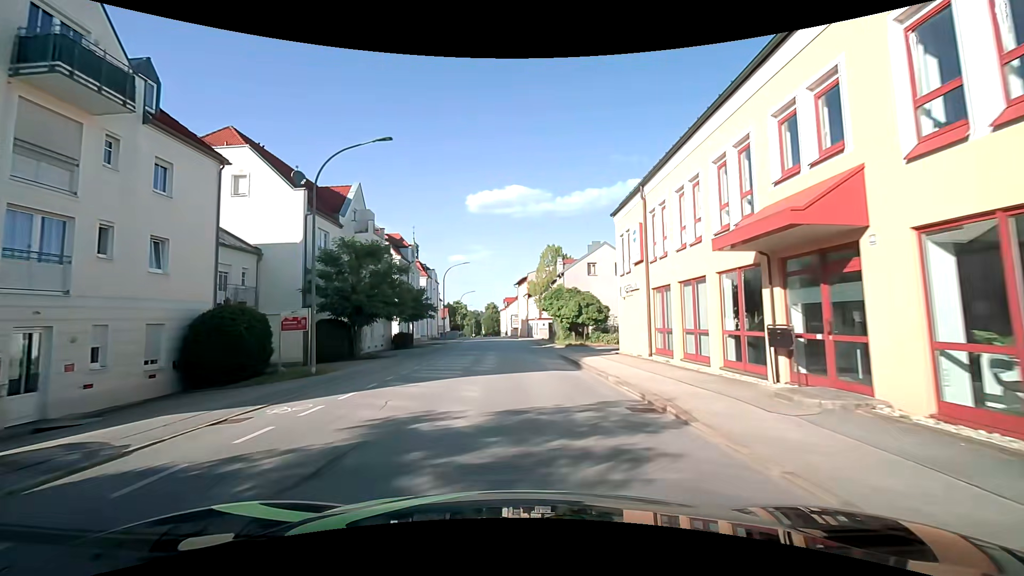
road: tertiary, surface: asphalt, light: Day
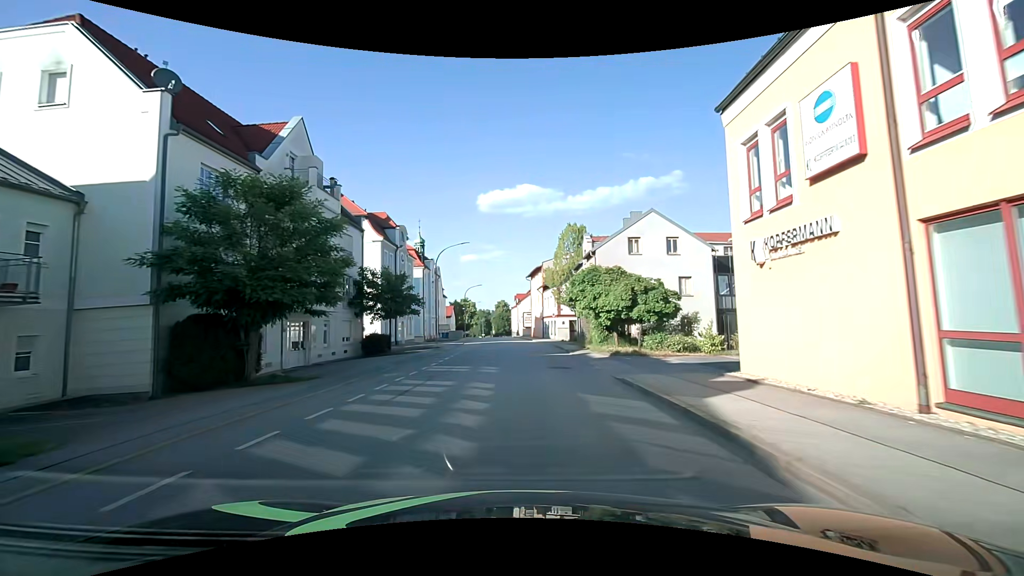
(-0.2, +12.6) m; -1°
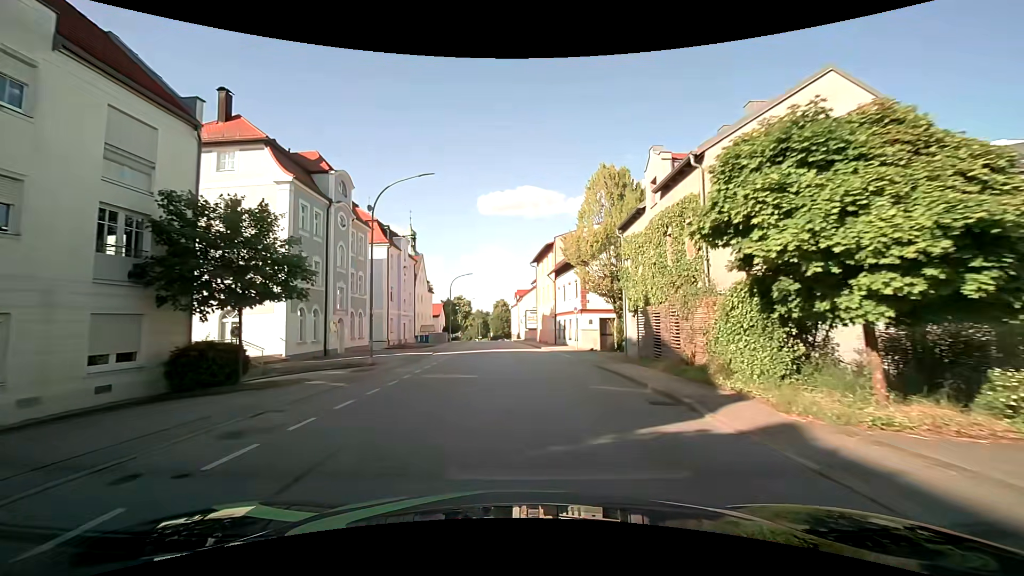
(-0.2, +19.2) m; 0°
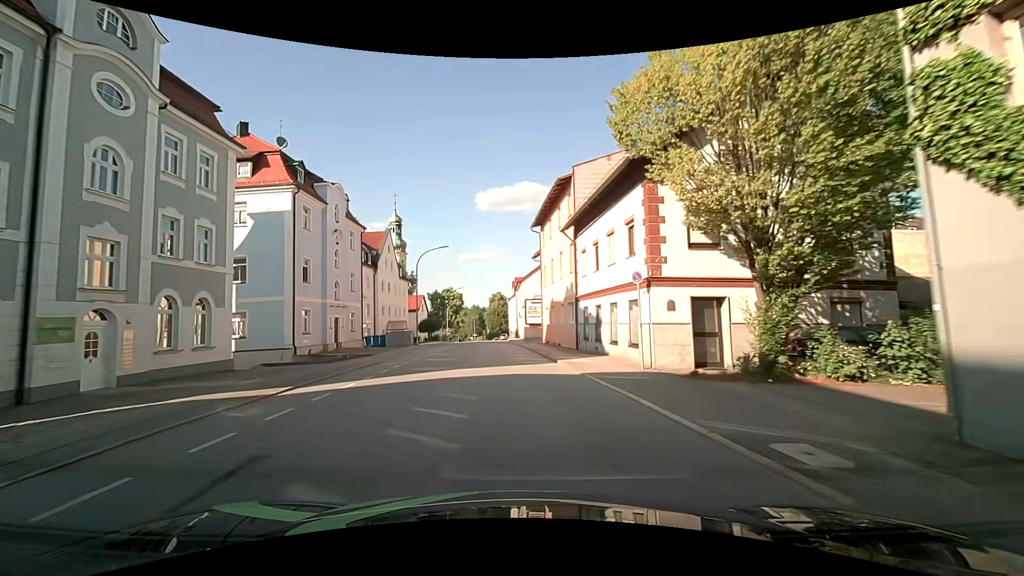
(+0.4, +19.5) m; 0°
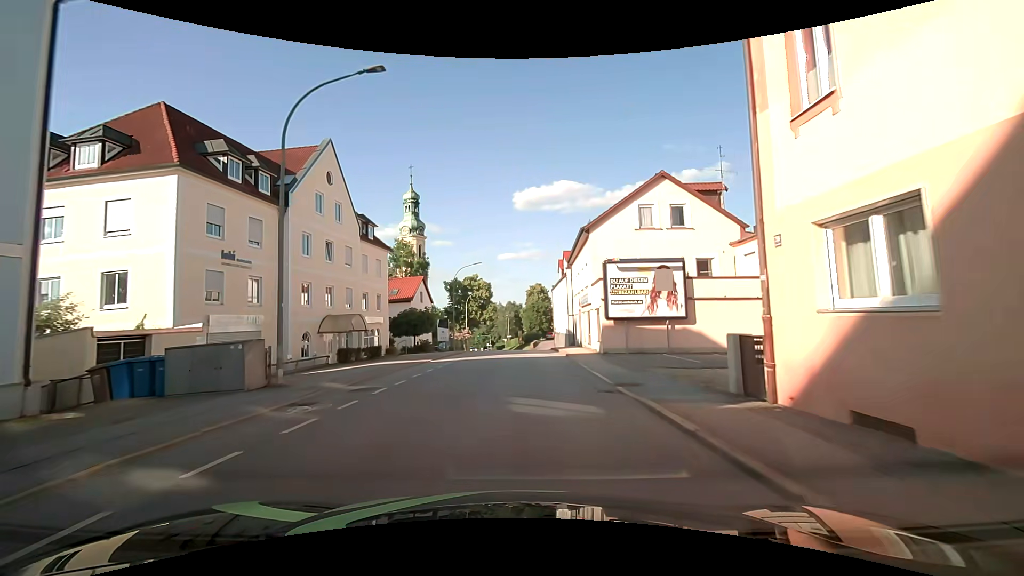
(-1.5, +31.4) m; -4°
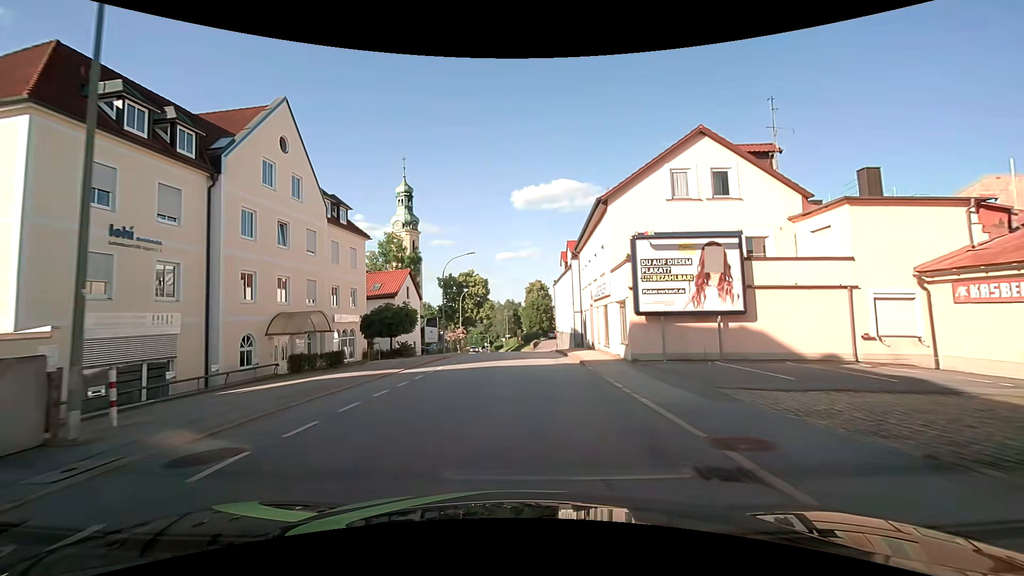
(-0.1, +6.2) m; 0°
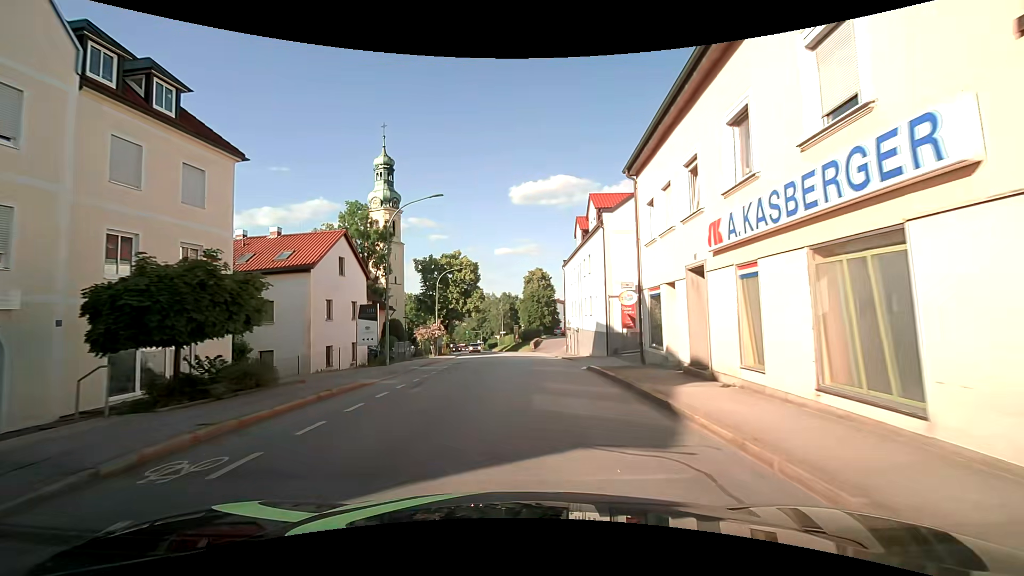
(-0.1, +17.8) m; 0°
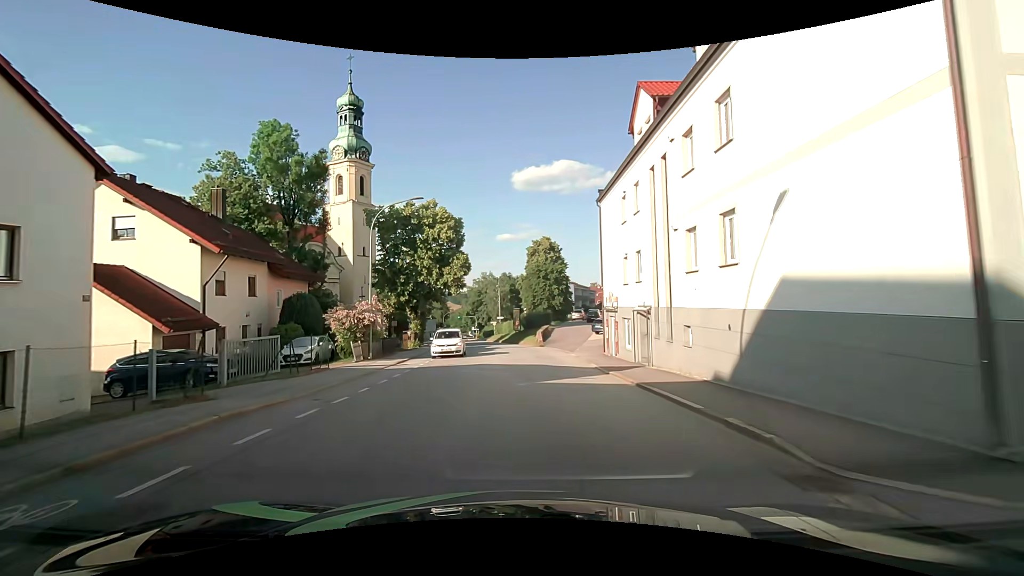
(+0.3, +22.6) m; 0°
(0, +10) (0, +20) (0, +30) (0, +40) (-1, +50) (-2, +60) (-4, +70) (-6, +80) (-8, +89) (-10, +99) m
